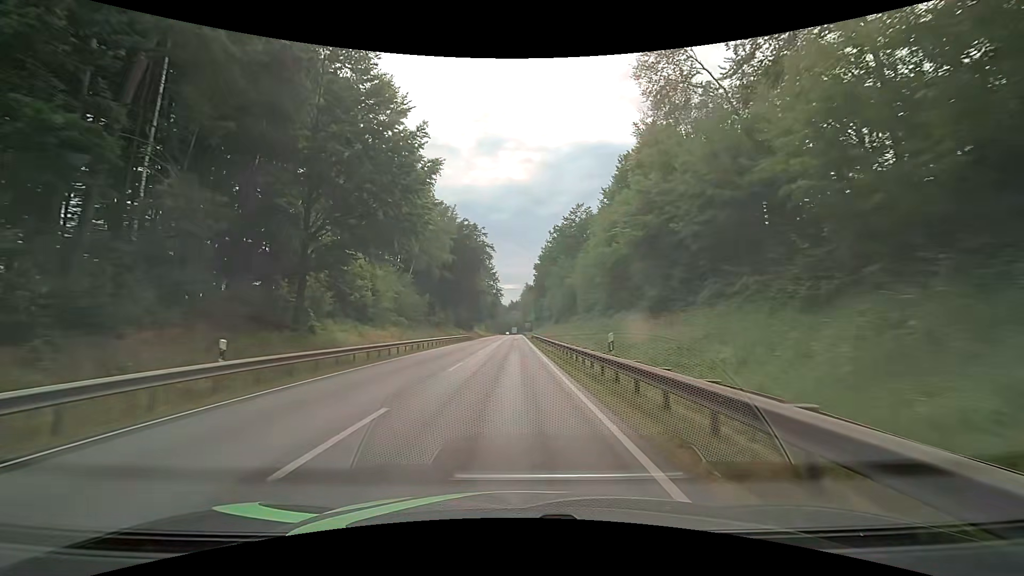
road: primary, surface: asphalt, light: Day
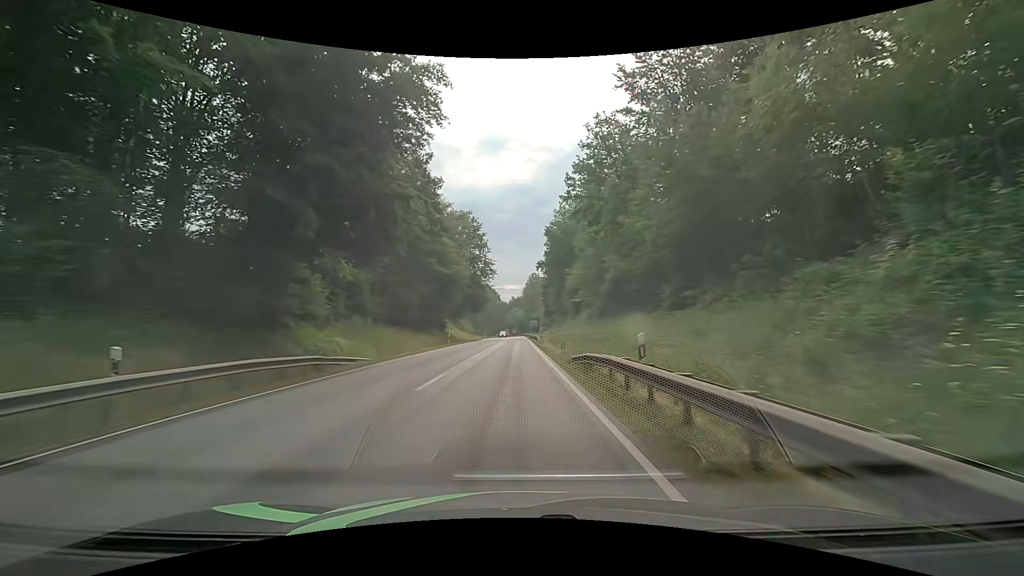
(0.0, +53.4) m; 0°
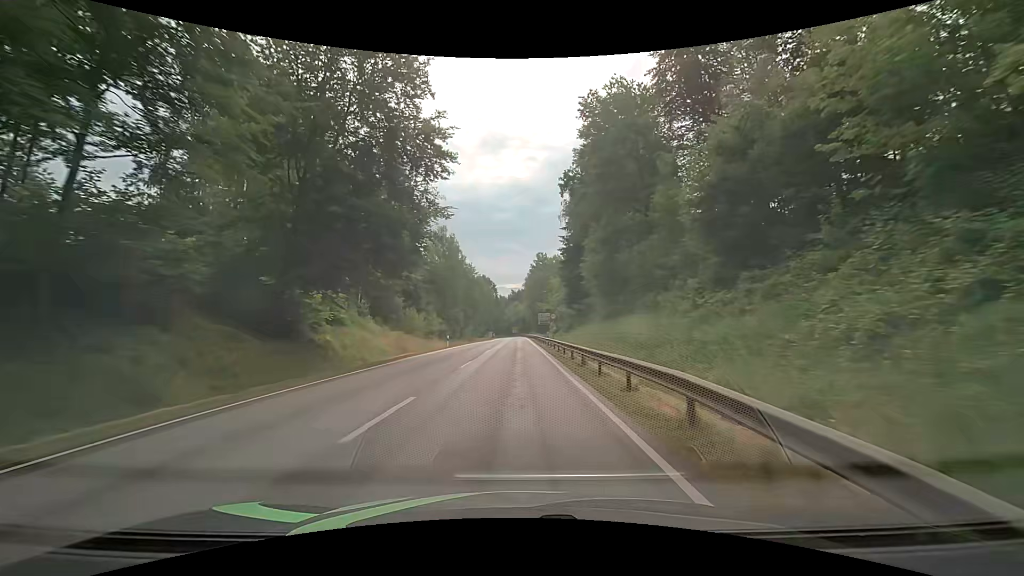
(-0.3, +53.4) m; -1°
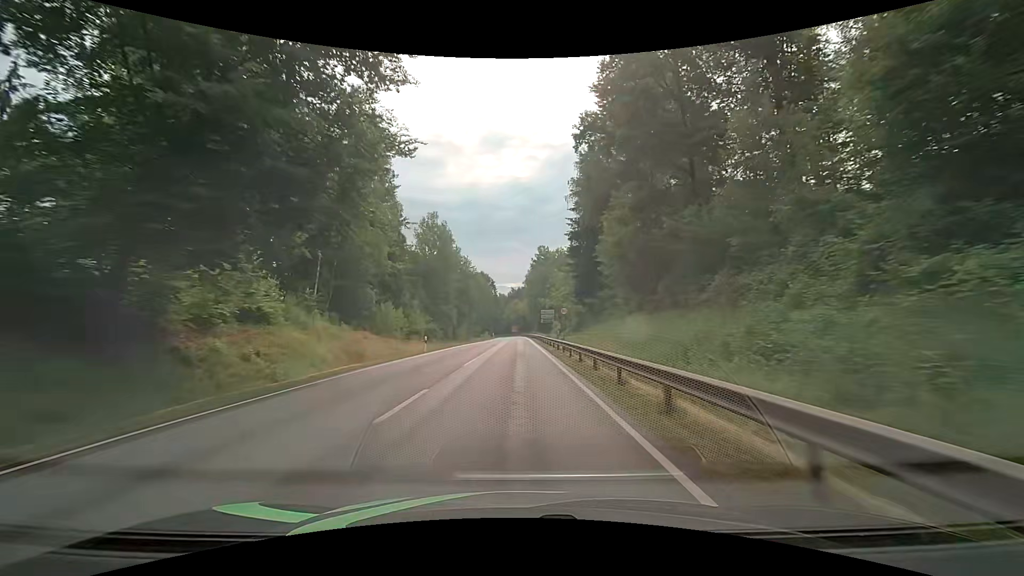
(0.0, +10.8) m; 0°
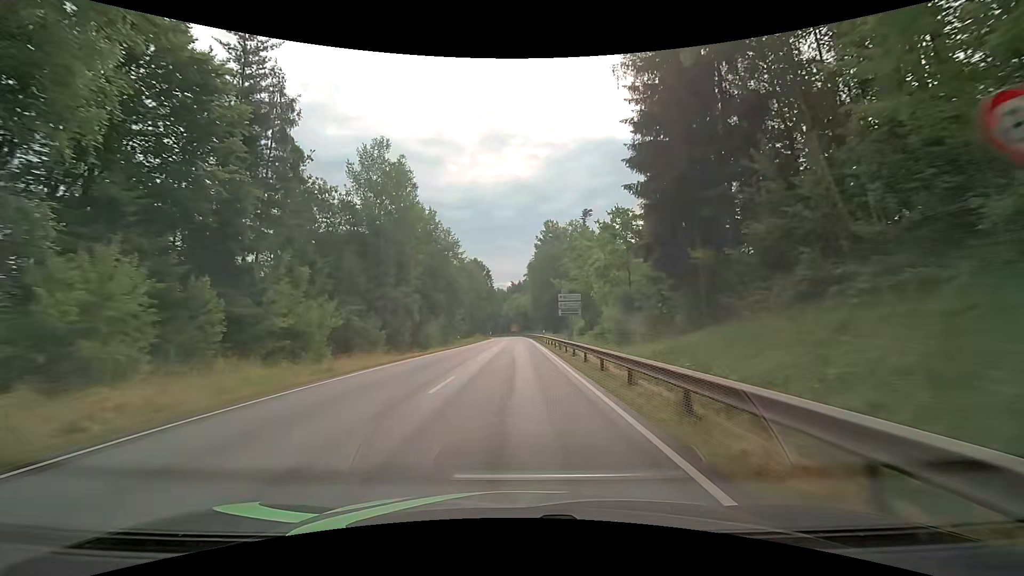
(-0.1, +32.8) m; 0°
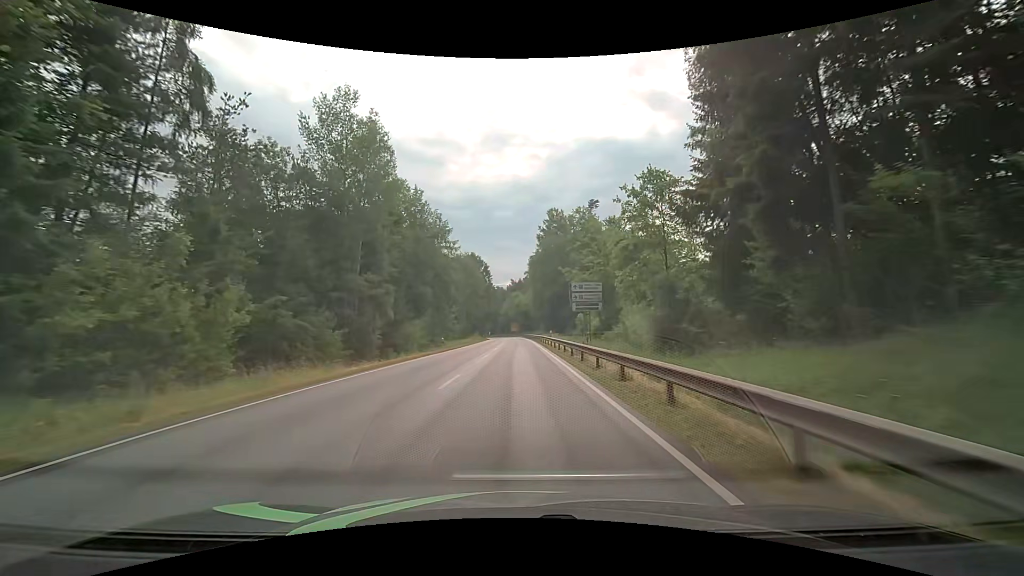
(-0.1, +11.0) m; 0°
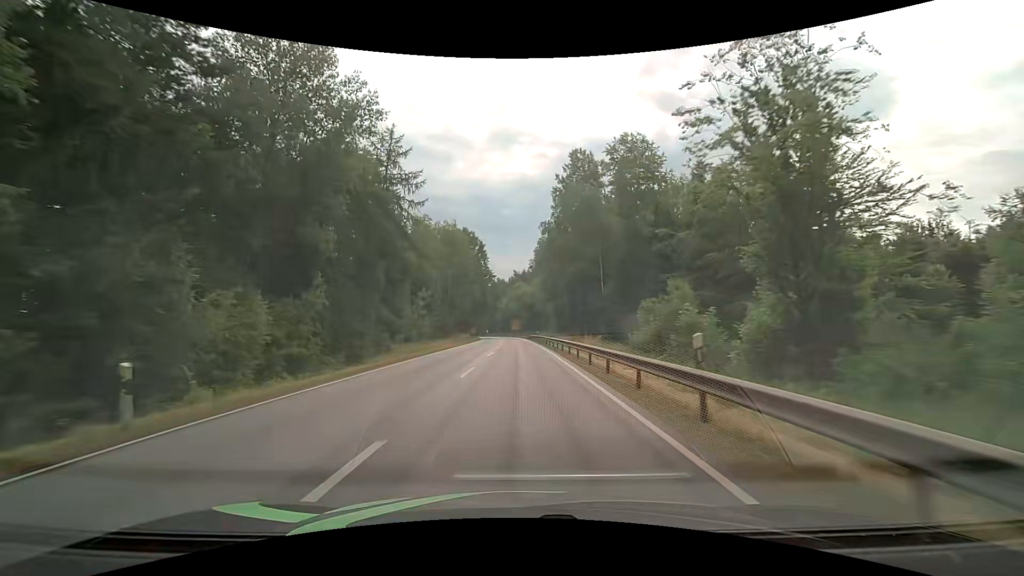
(0.0, +33.5) m; 0°
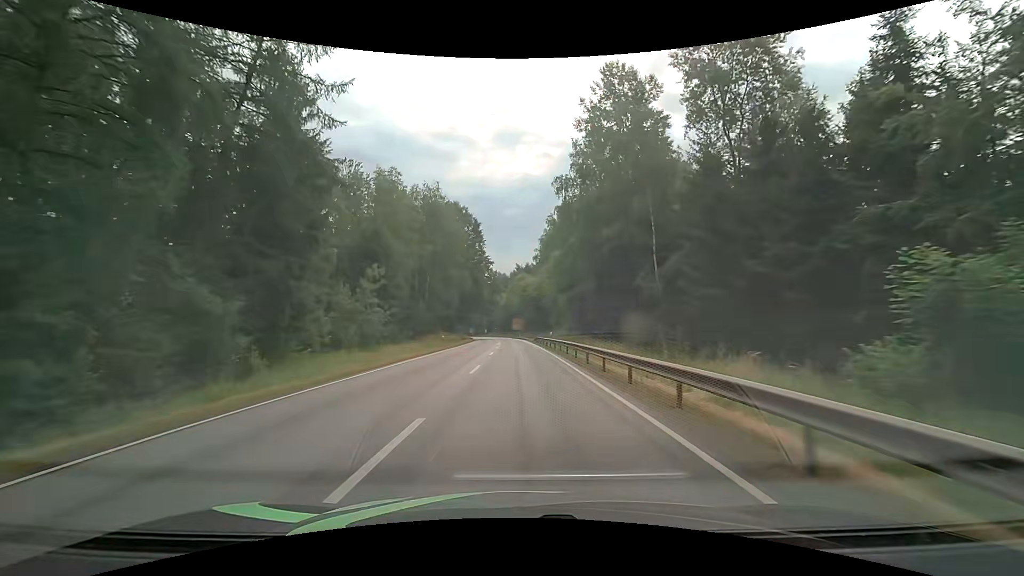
(-0.2, +22.6) m; -1°
(0, +10) (0, +20) (0, +30) (0, +40) (0, +50) (0, +60) (-1, +70) (-1, +80) (-2, +90) (-2, +100) m
